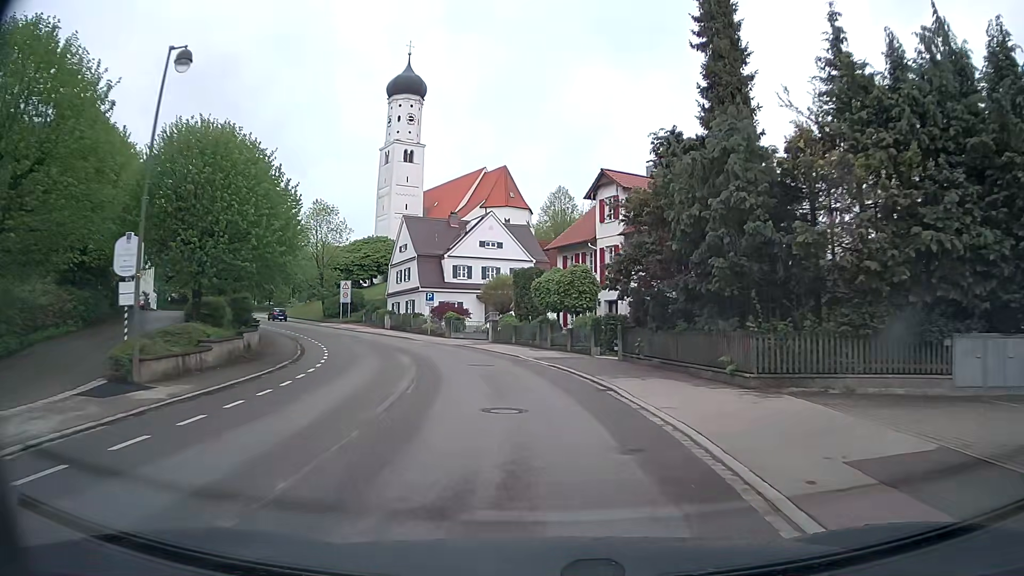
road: tertiary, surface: asphalt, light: Day
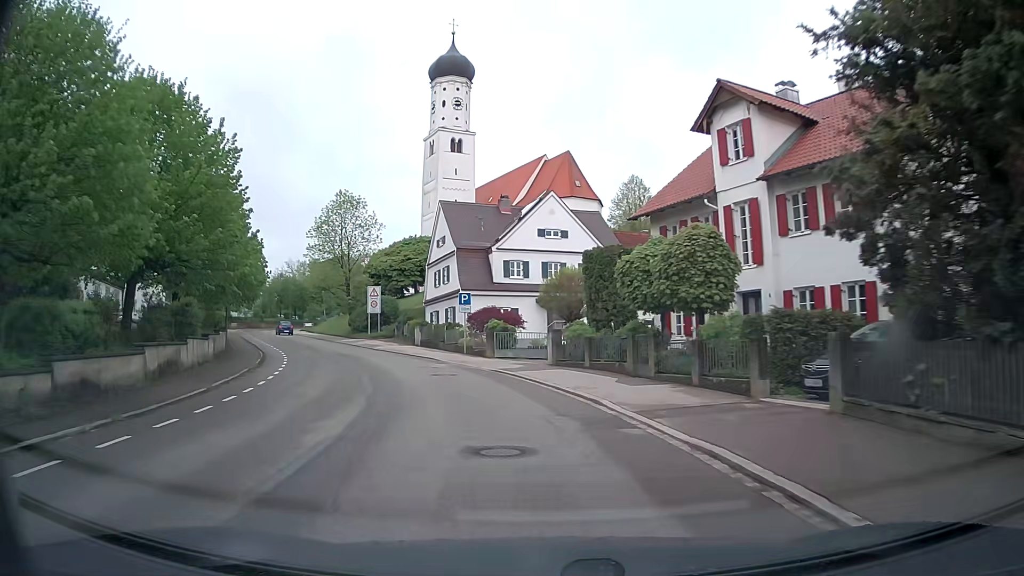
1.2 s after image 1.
(-0.7, +14.1) m; -6°
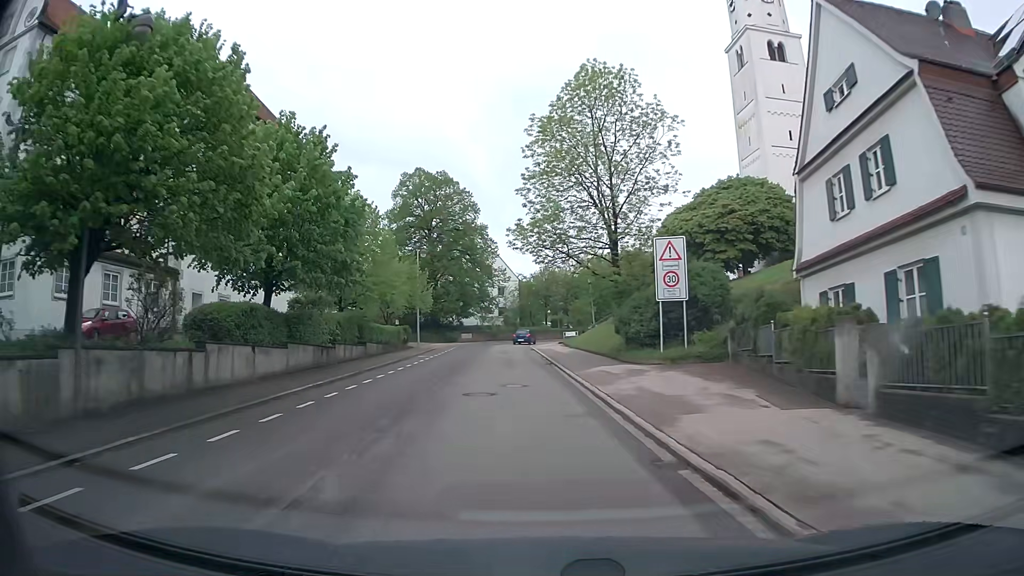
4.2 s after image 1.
(-7.4, +32.4) m; -25°
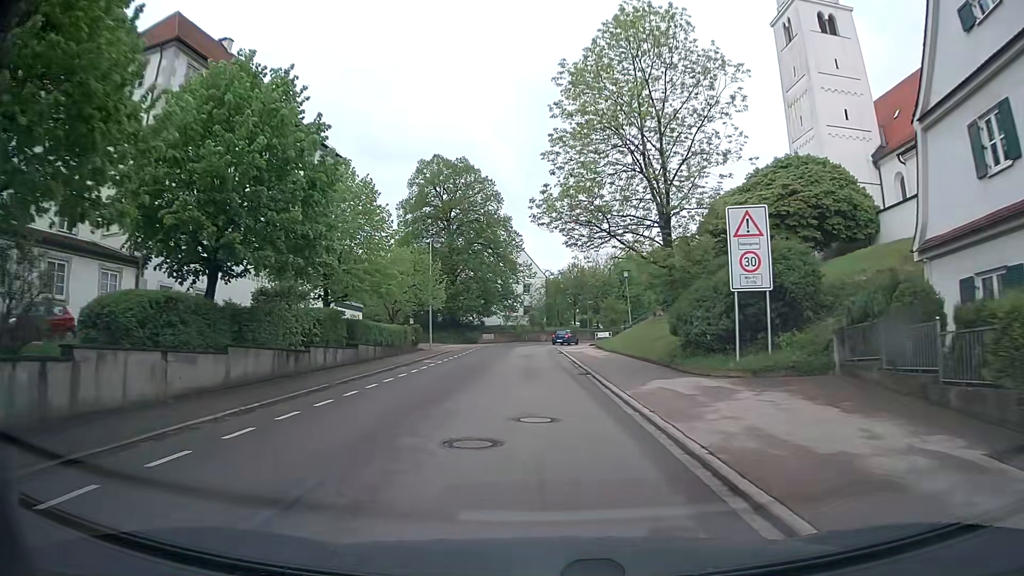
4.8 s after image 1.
(-0.2, +6.1) m; -3°
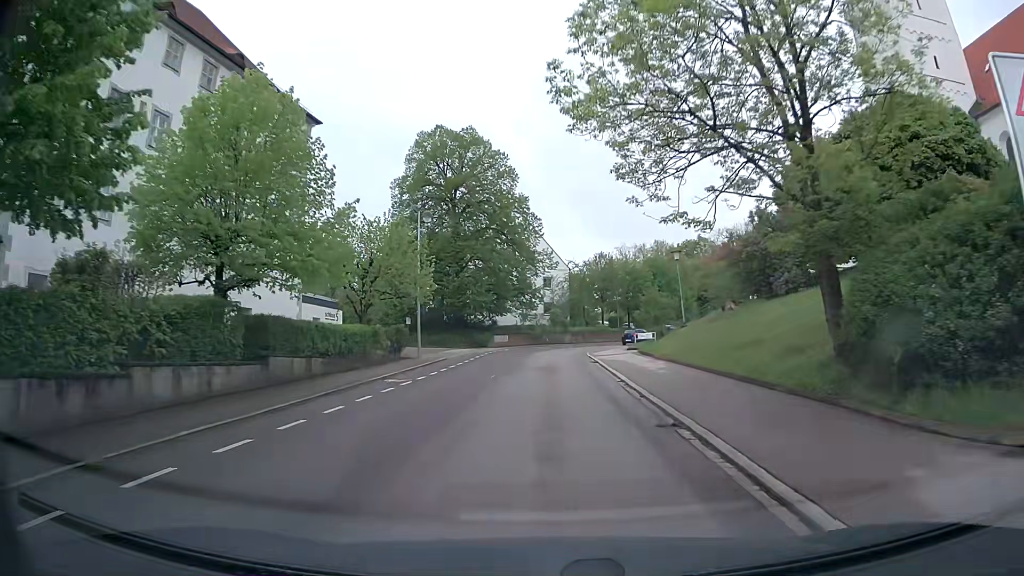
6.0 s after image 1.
(-0.2, +11.0) m; -1°
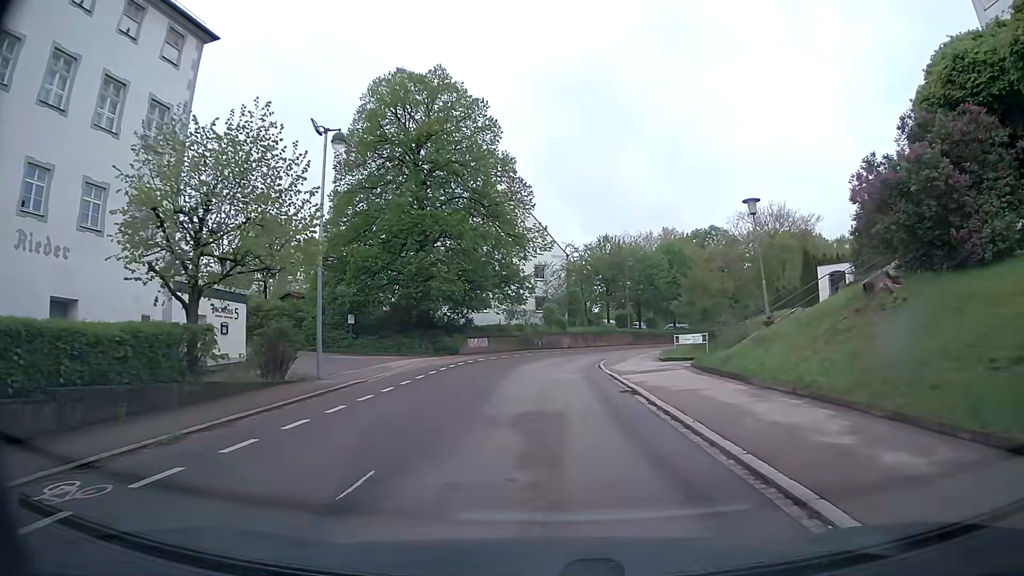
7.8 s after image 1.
(-0.2, +14.2) m; -1°
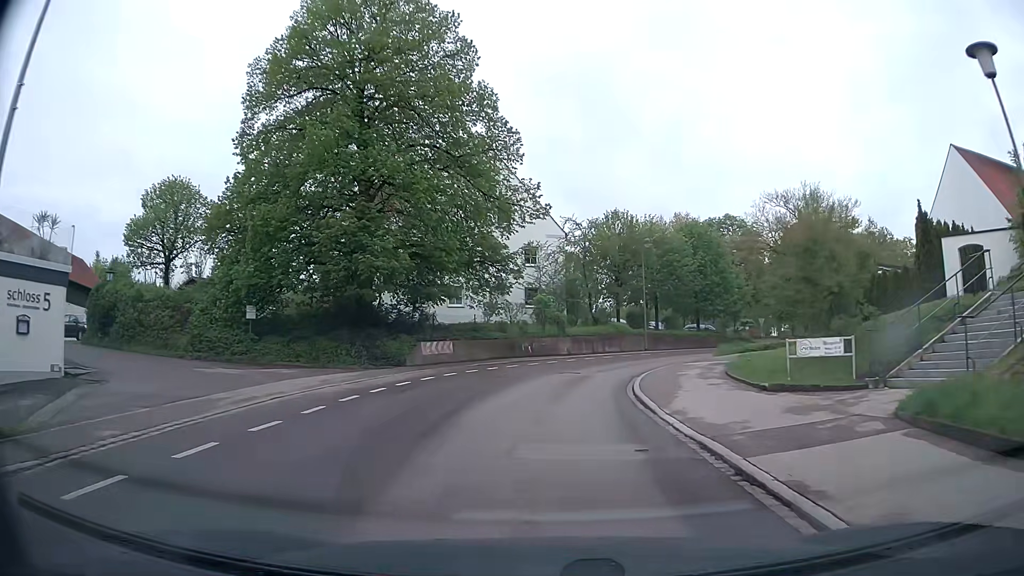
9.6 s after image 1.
(+0.2, +13.2) m; +2°
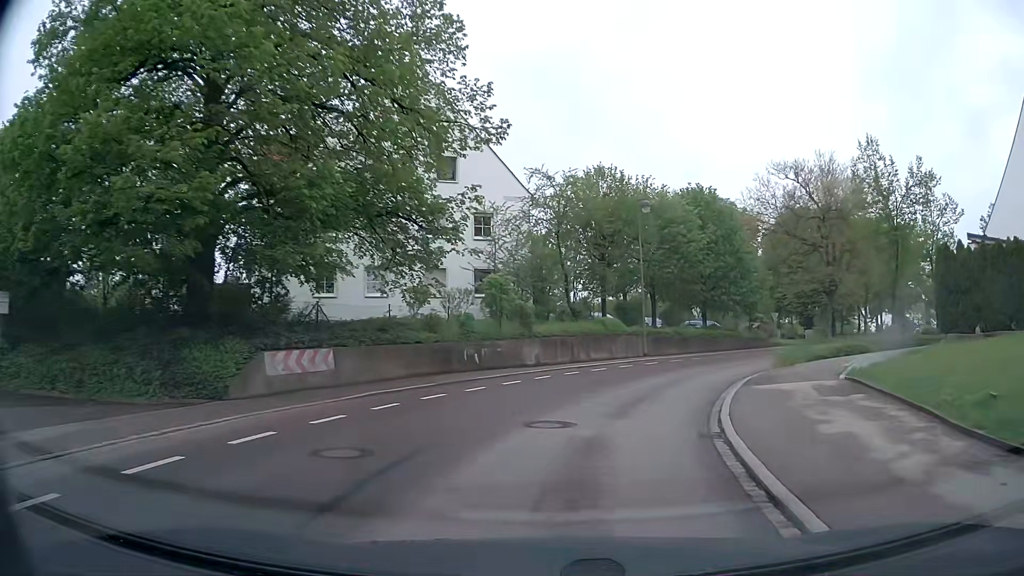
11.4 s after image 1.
(+0.1, +13.0) m; +2°
(+1, +10) (+4, +19) (+9, +28) (+17, +35) (+24, +42) (+31, +49) (+38, +56) (+45, +63) (+51, +71) (+57, +79) m
